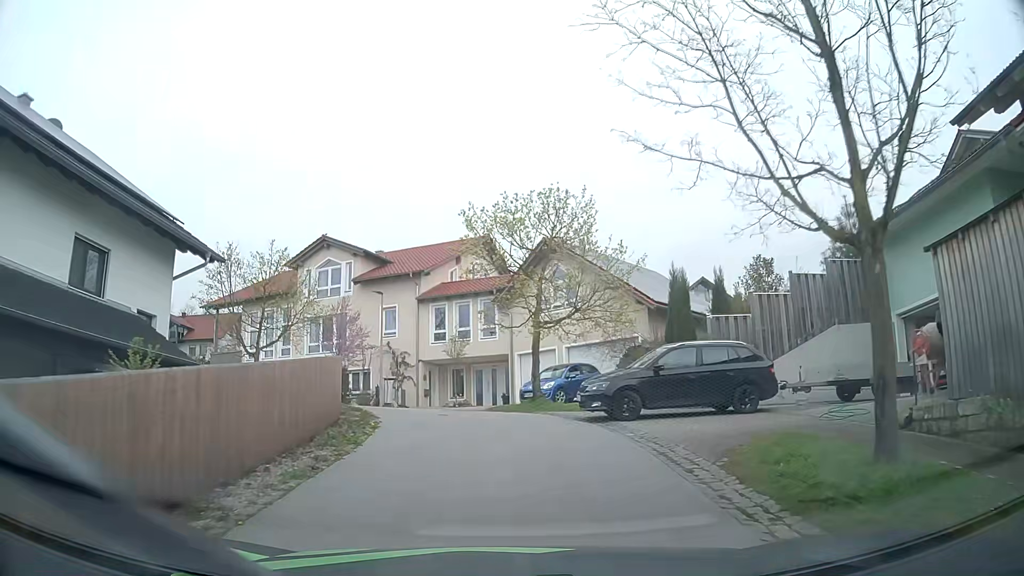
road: residential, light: Day
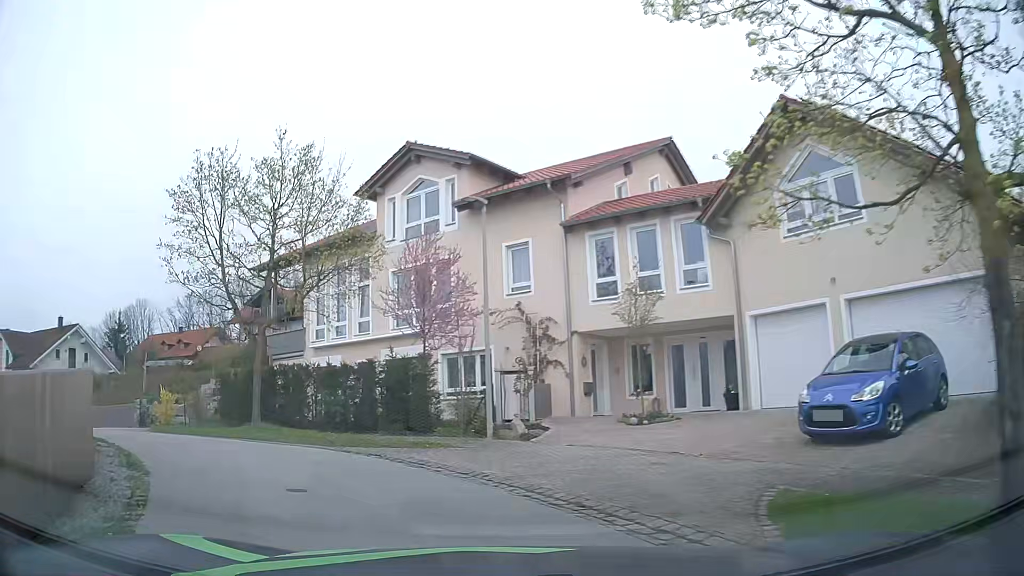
(-0.7, +15.2) m; -13°
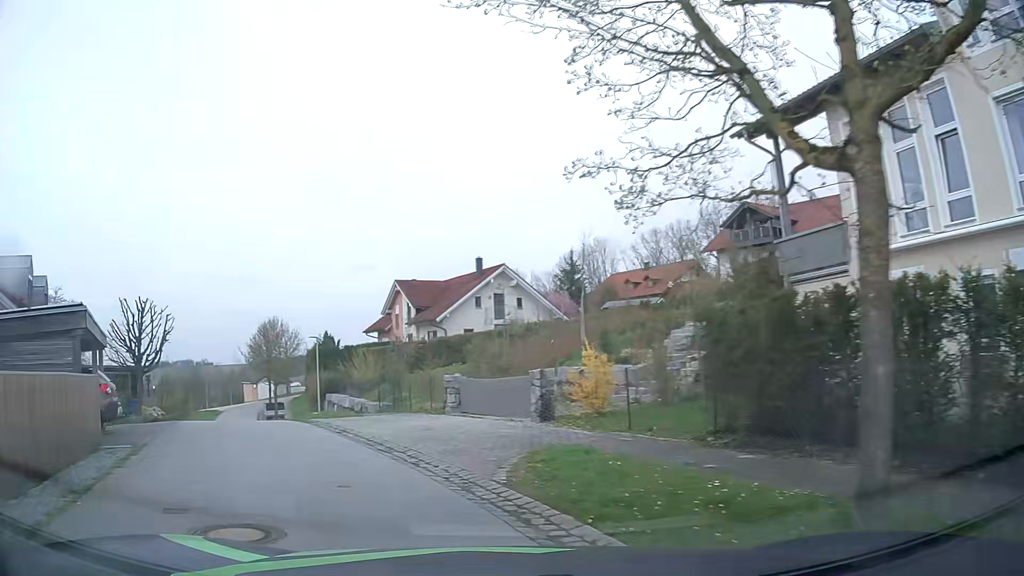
(-4.6, +12.3) m; -41°
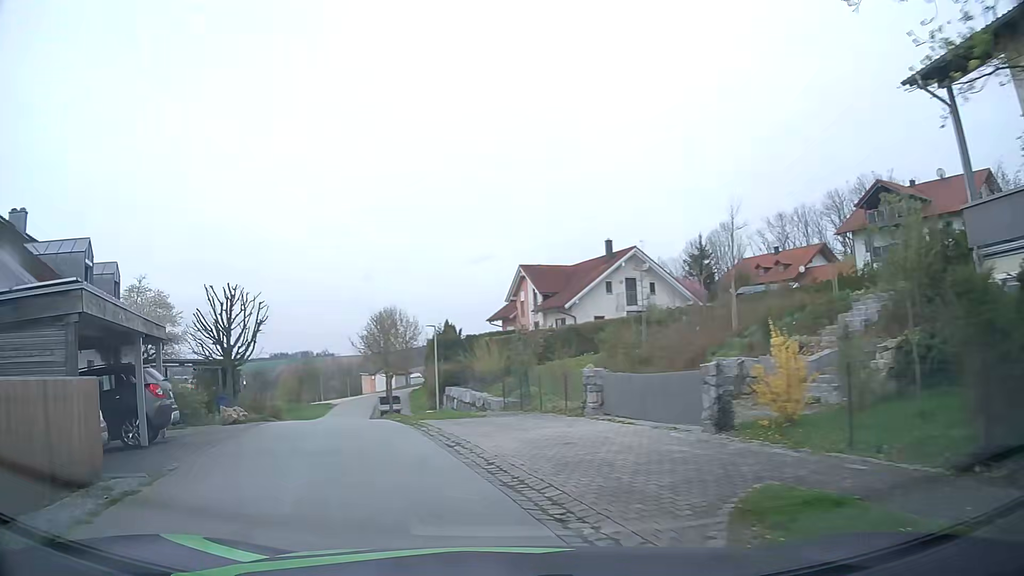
(-0.3, +3.5) m; -12°
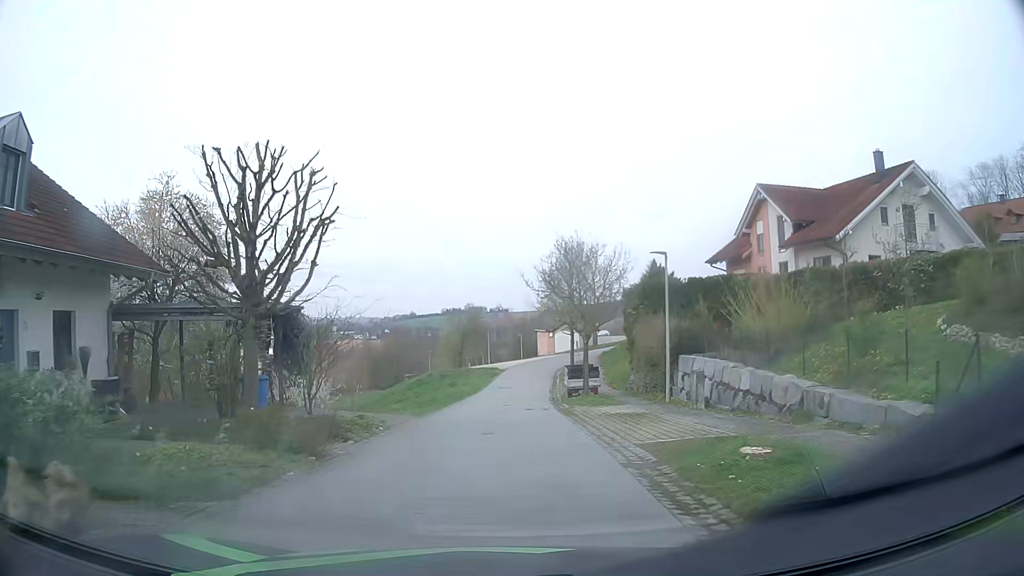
(-2.9, +15.9) m; -14°
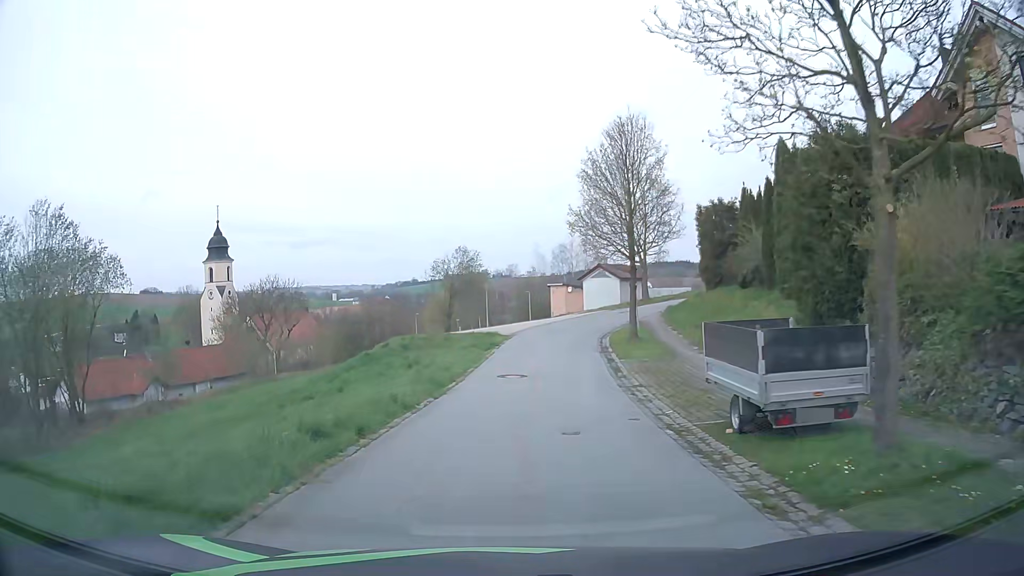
(-0.3, +22.2) m; 0°
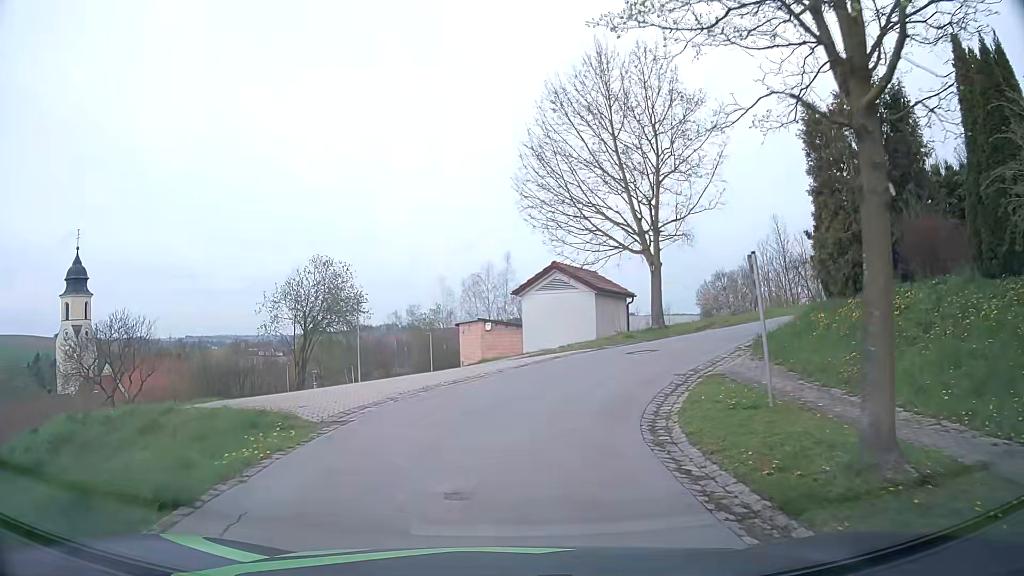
(+1.0, +22.3) m; +7°
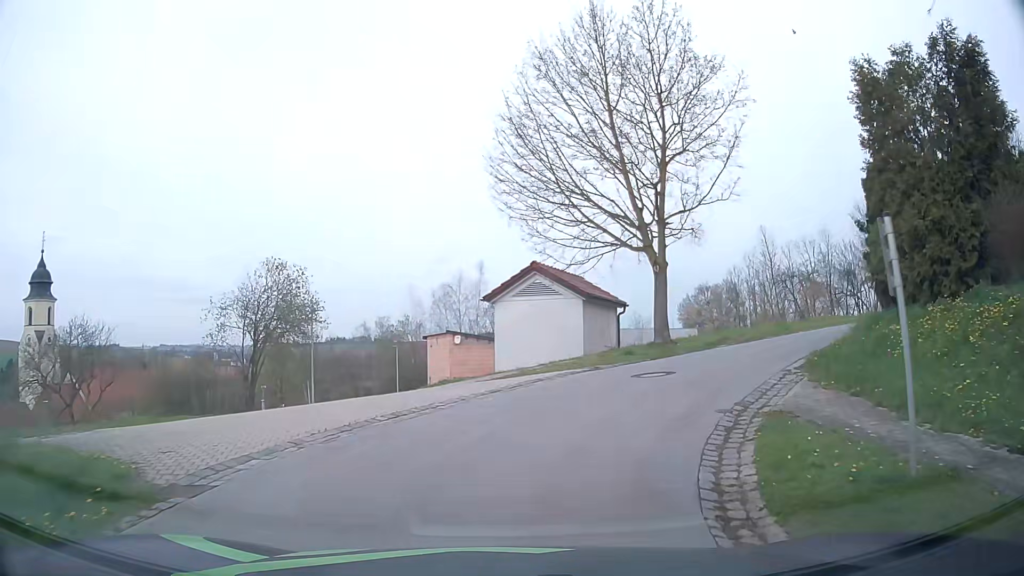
(+0.1, +3.9) m; +2°
